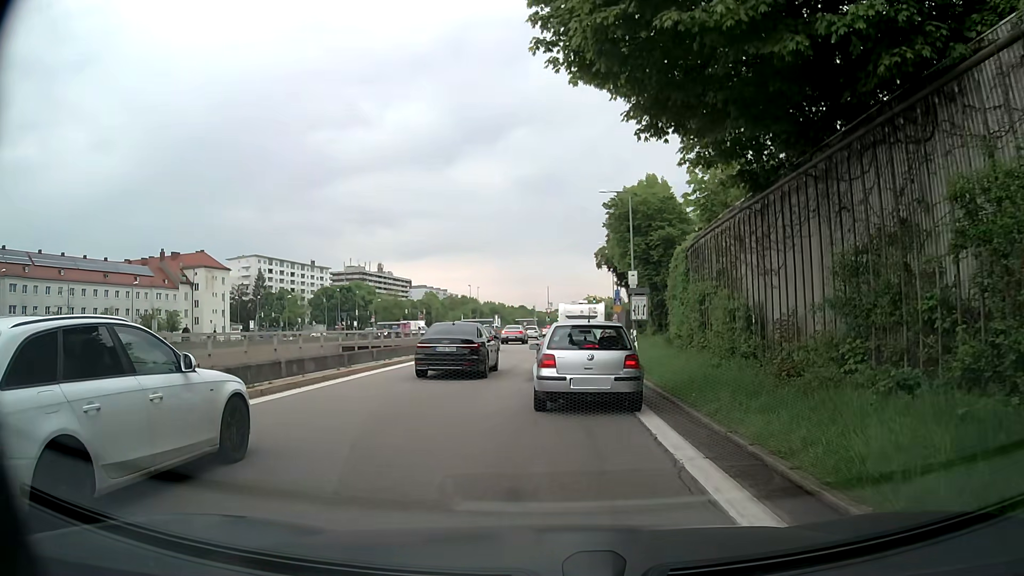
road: motorway_link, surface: asphalt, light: Day
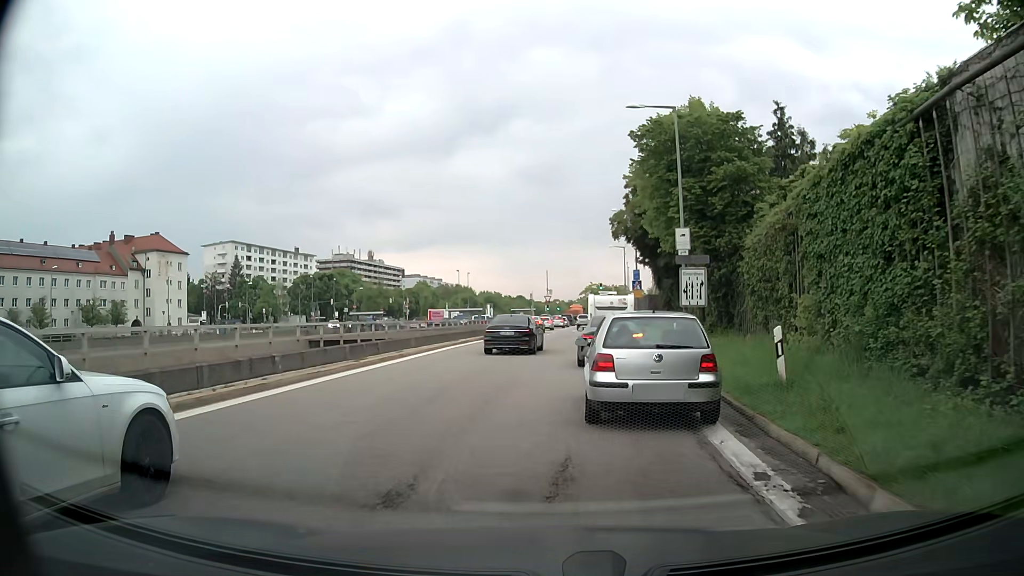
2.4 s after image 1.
(+0.1, +17.4) m; +1°
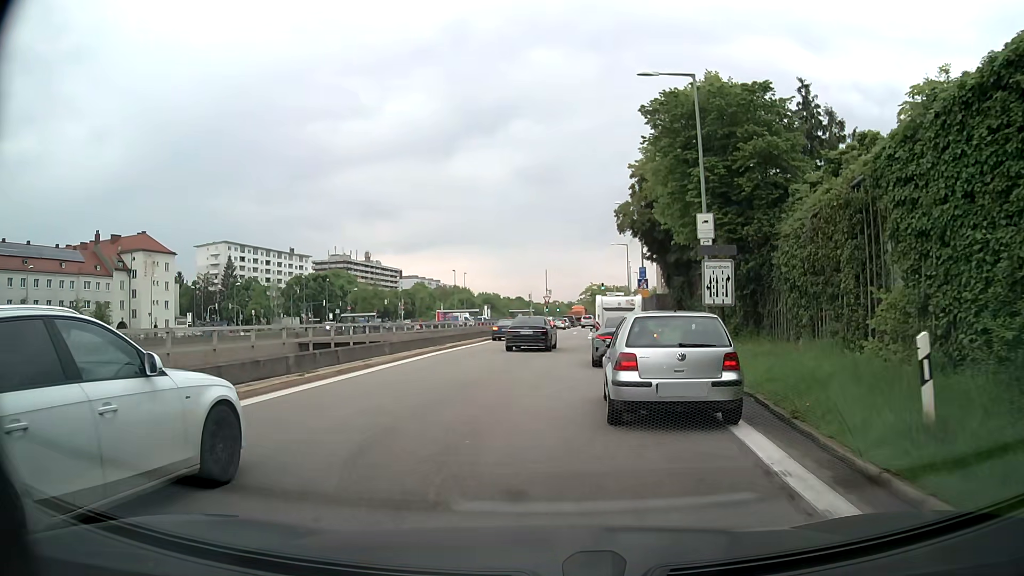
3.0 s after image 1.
(0.0, +4.4) m; 0°
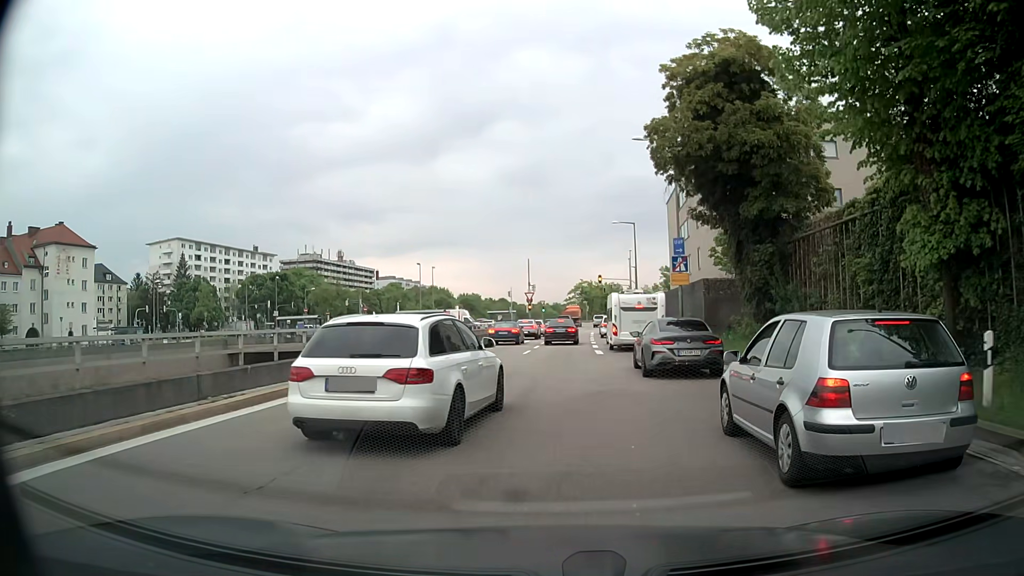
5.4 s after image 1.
(+0.1, +20.7) m; +1°
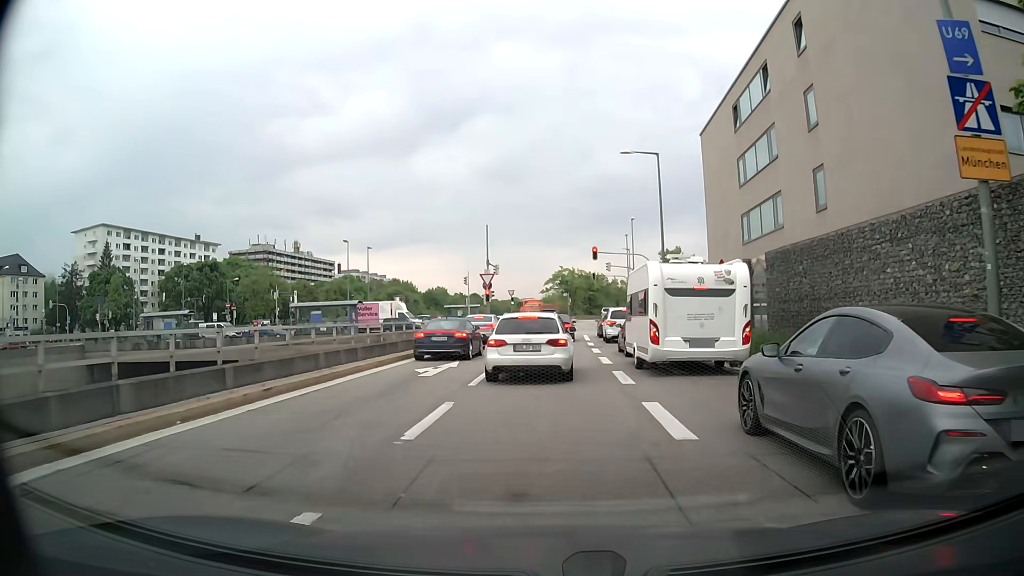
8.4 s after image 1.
(+0.5, +26.5) m; +2°
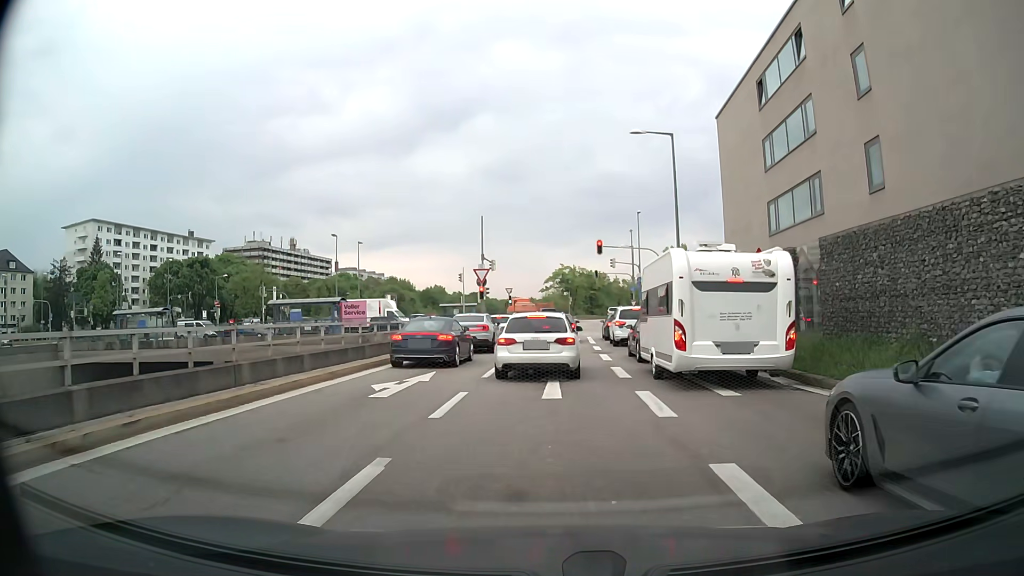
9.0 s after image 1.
(0.0, +4.3) m; 0°
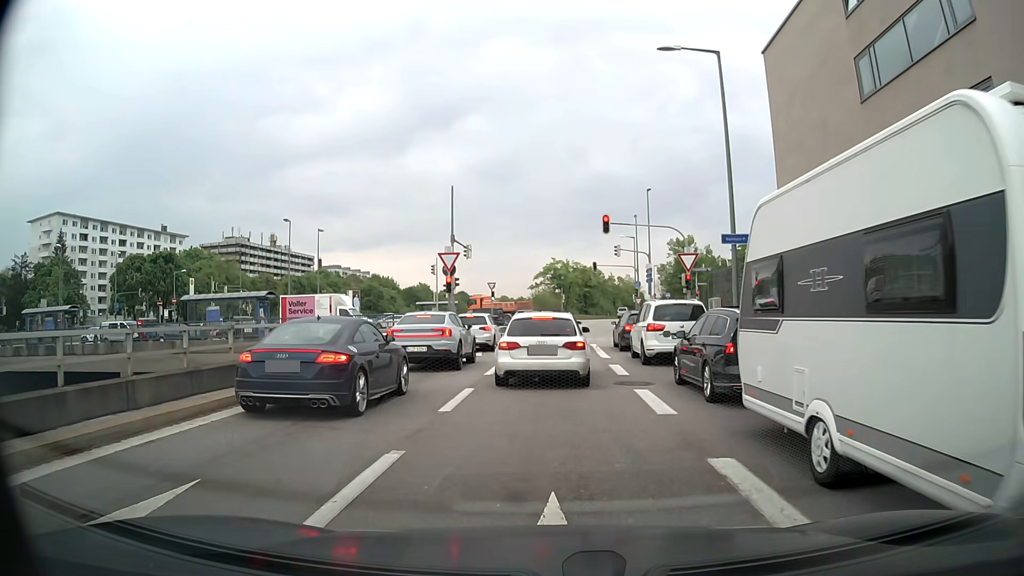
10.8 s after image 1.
(+0.1, +11.3) m; +1°
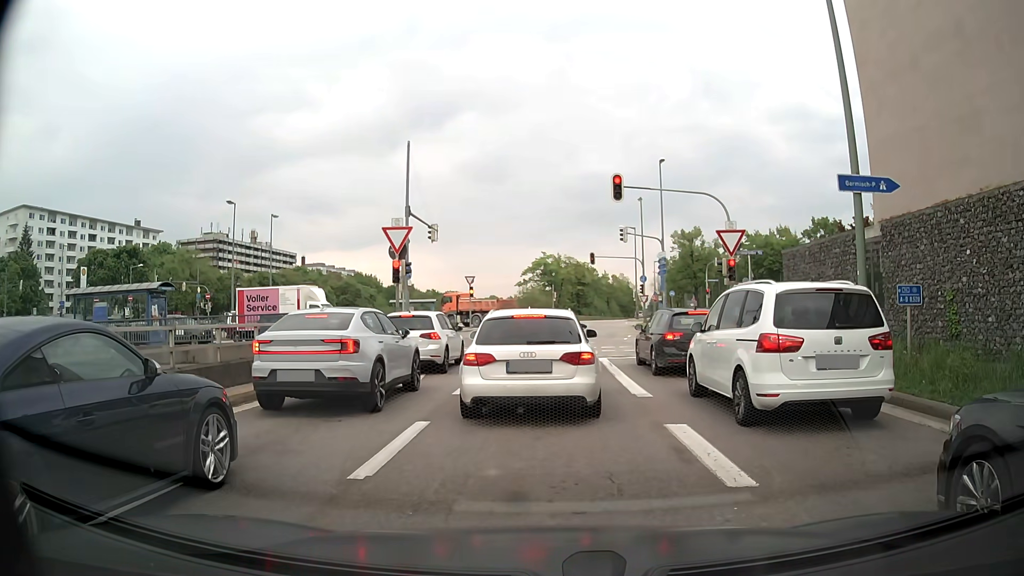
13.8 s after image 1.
(+0.1, +9.7) m; +1°
